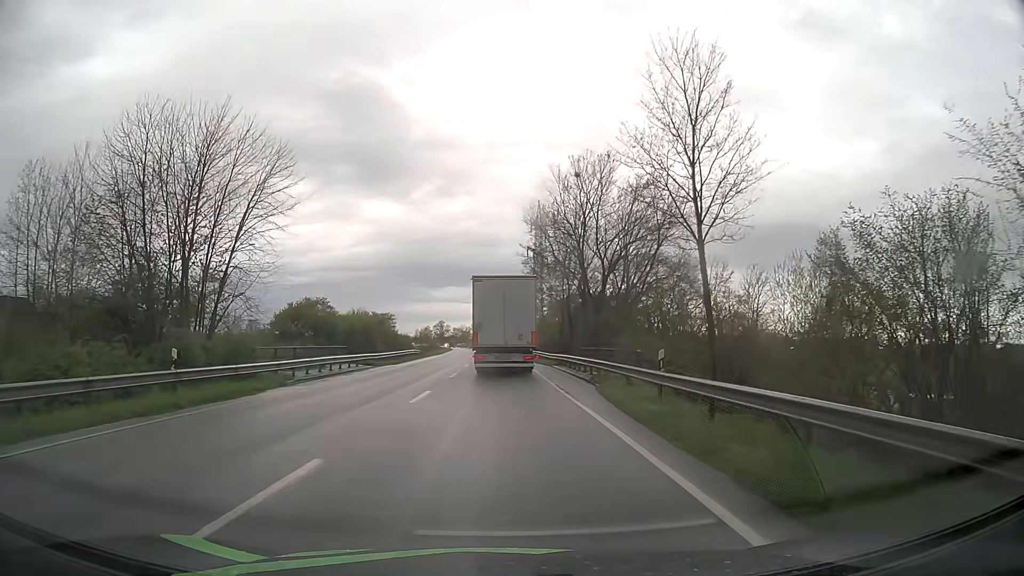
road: primary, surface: asphalt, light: Day
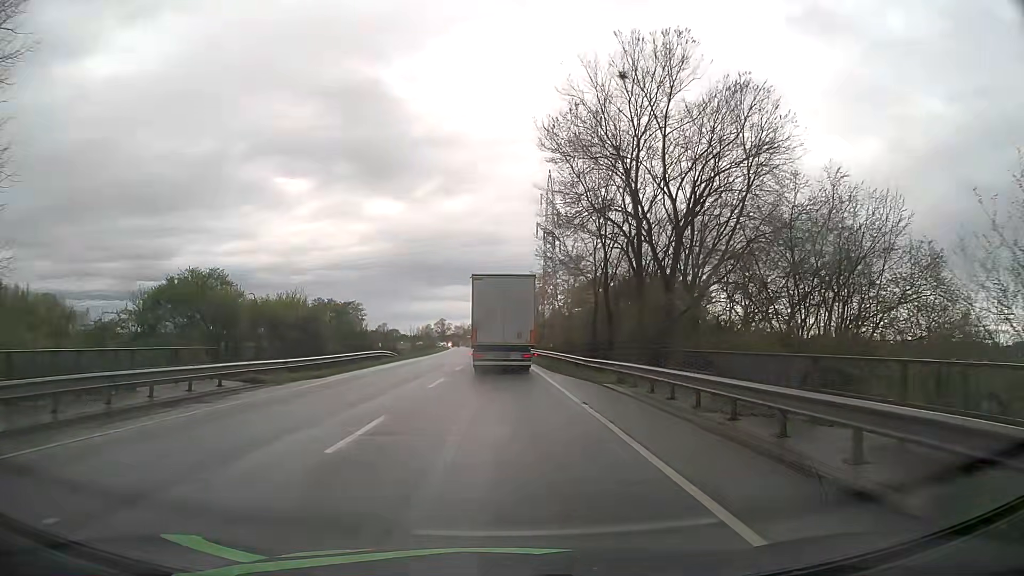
(-0.1, +19.2) m; -1°
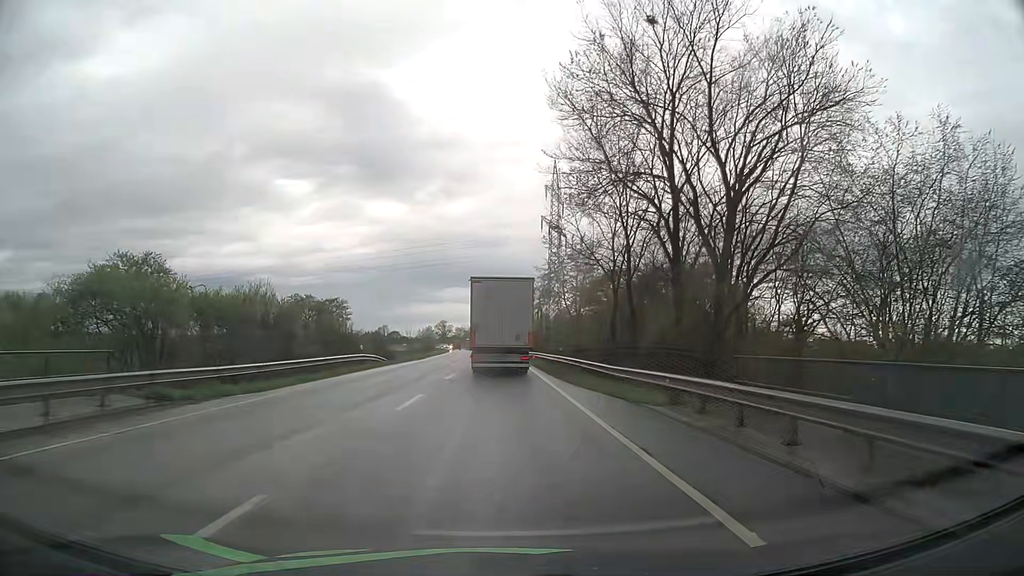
(0.0, +6.3) m; 0°
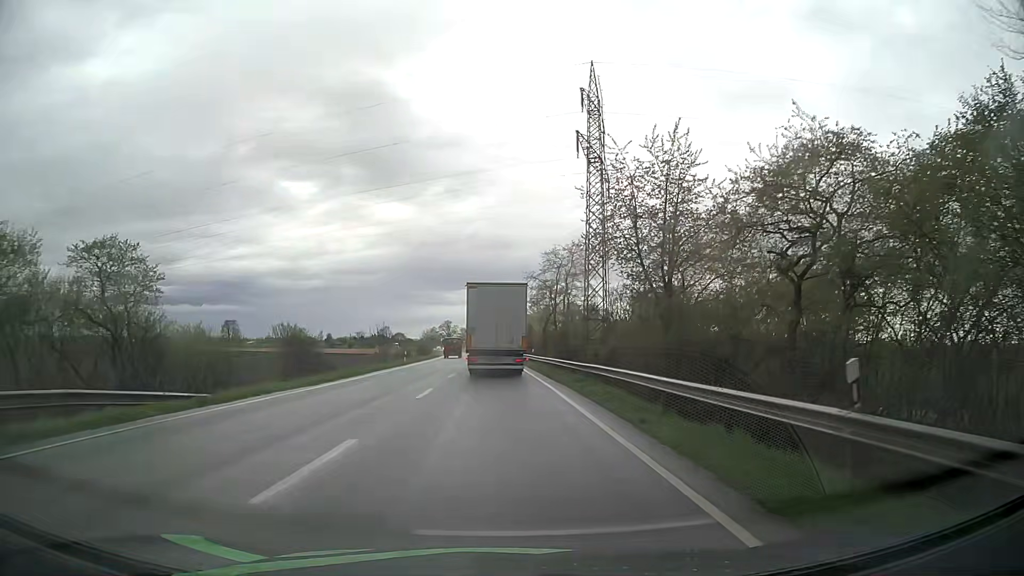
(-0.2, +32.0) m; 0°
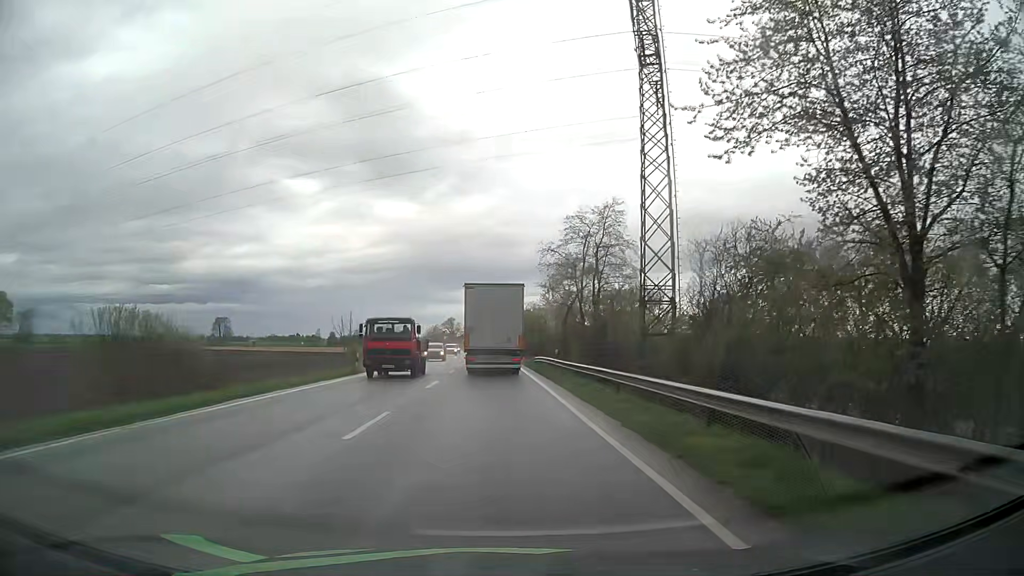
(-0.2, +19.7) m; -1°
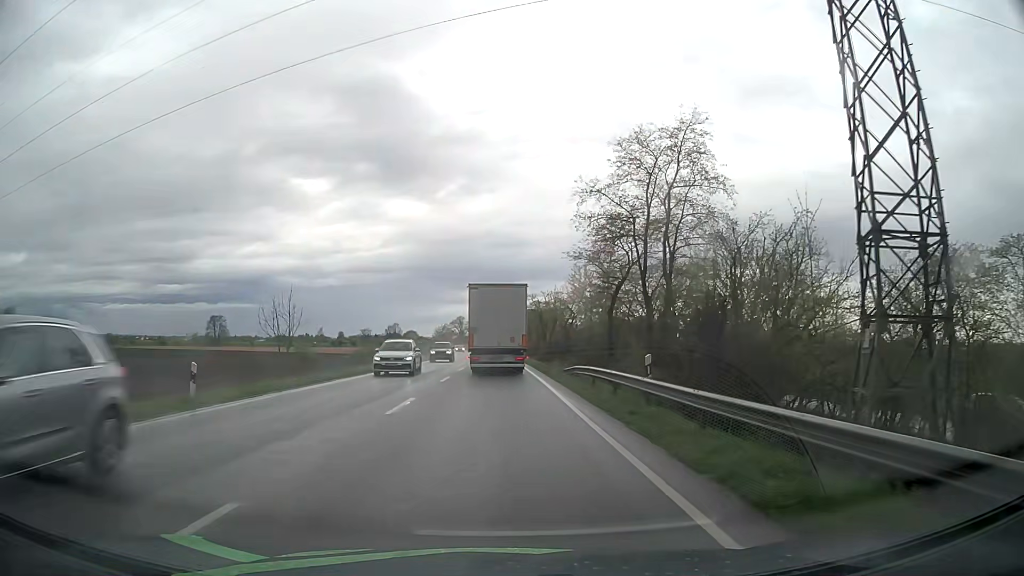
(-0.2, +20.1) m; -1°
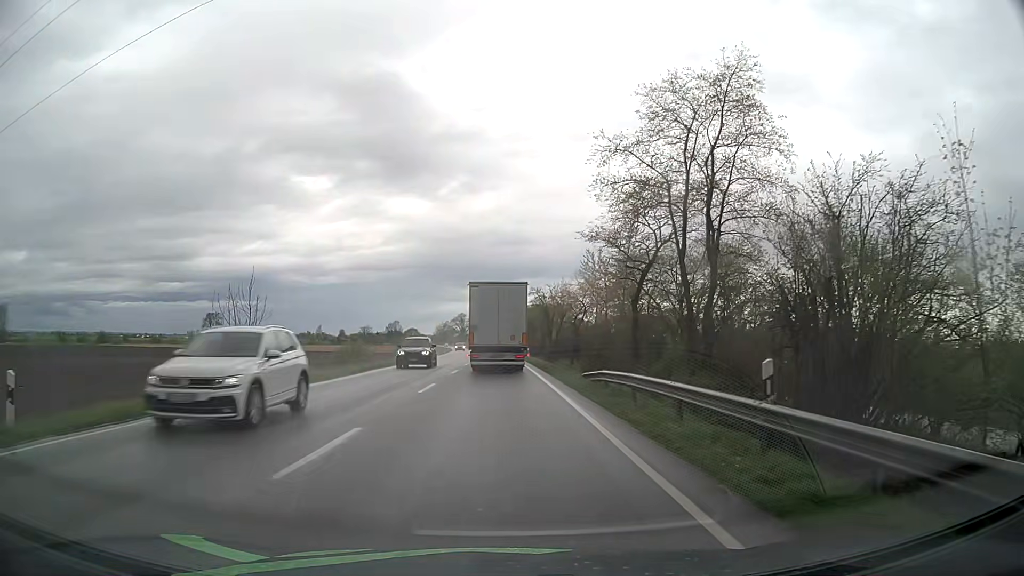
(0.0, +6.8) m; 0°
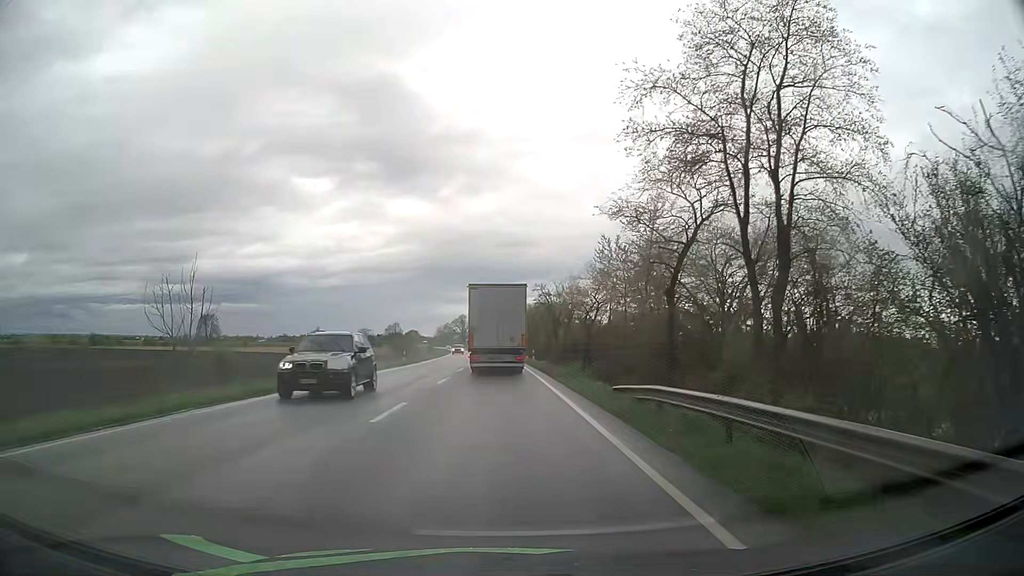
(0.0, +6.9) m; 0°
(0, +10) (0, +20) (0, +30) (0, +40) (-1, +50) (-1, +60) (-1, +70) (-1, +80) (-2, +90) (-2, +100) m
